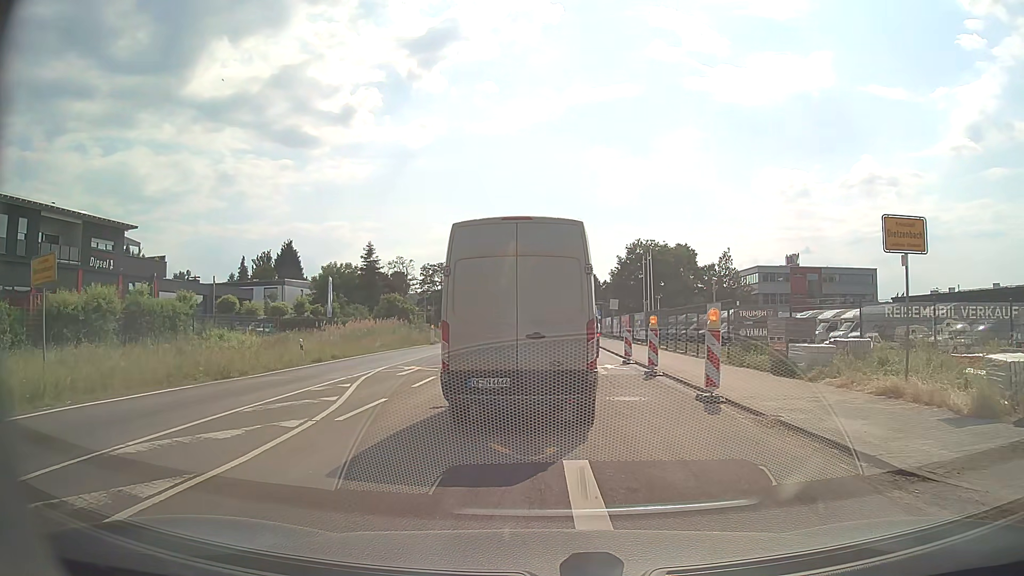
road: secondary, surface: asphalt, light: Day
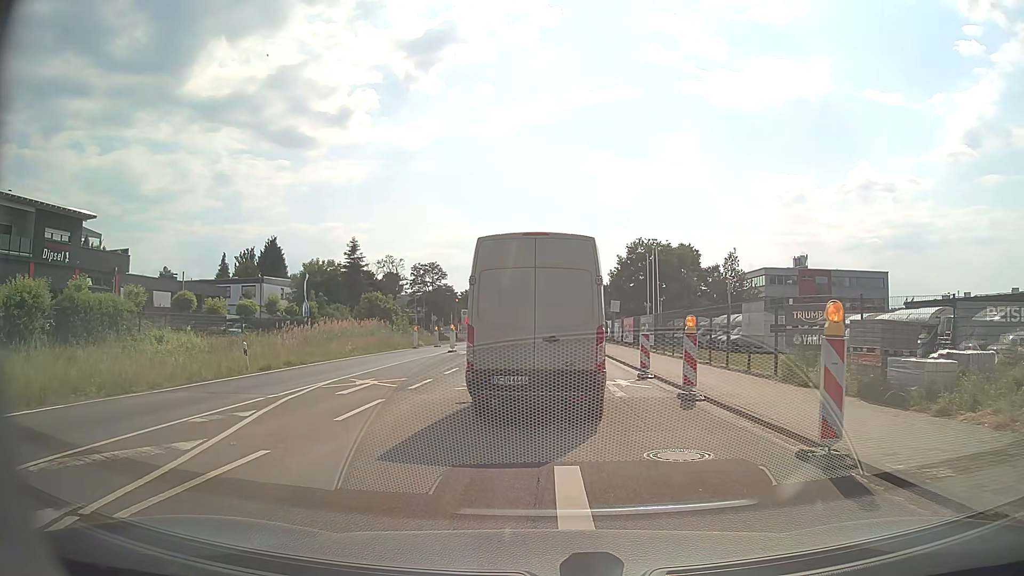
(0.0, +5.5) m; 0°
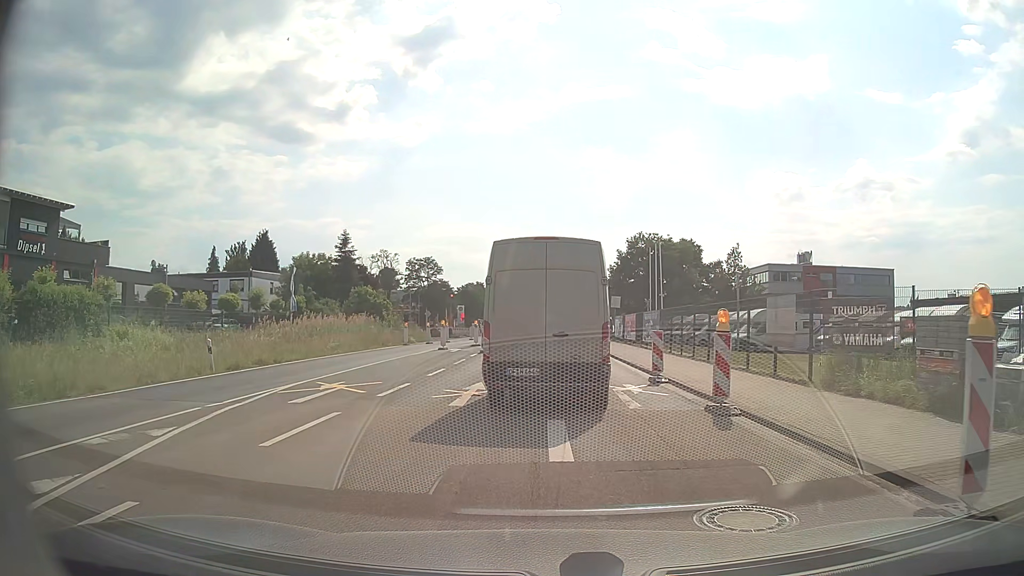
(0.0, +2.7) m; +1°
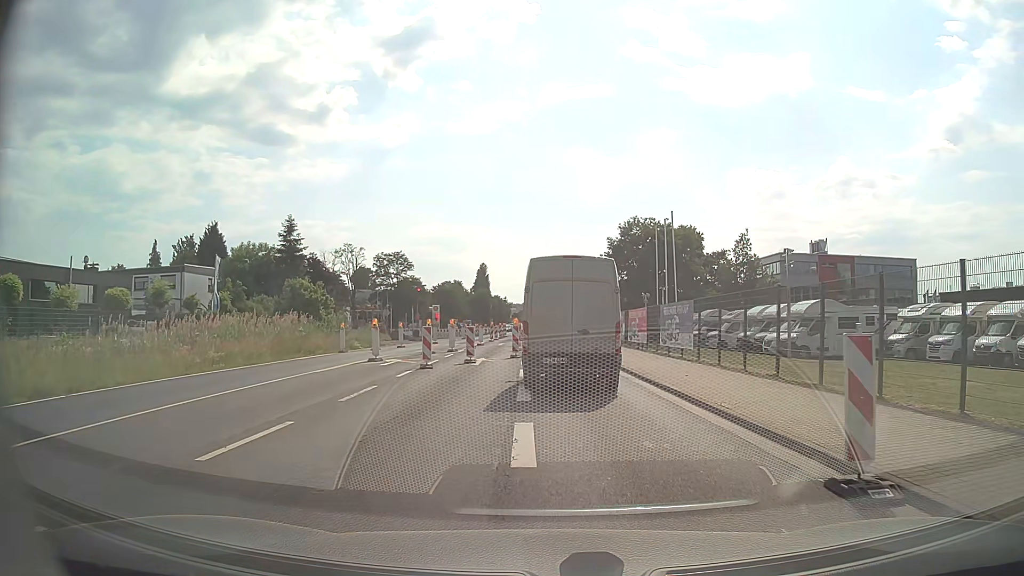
(+0.1, +12.3) m; +1°
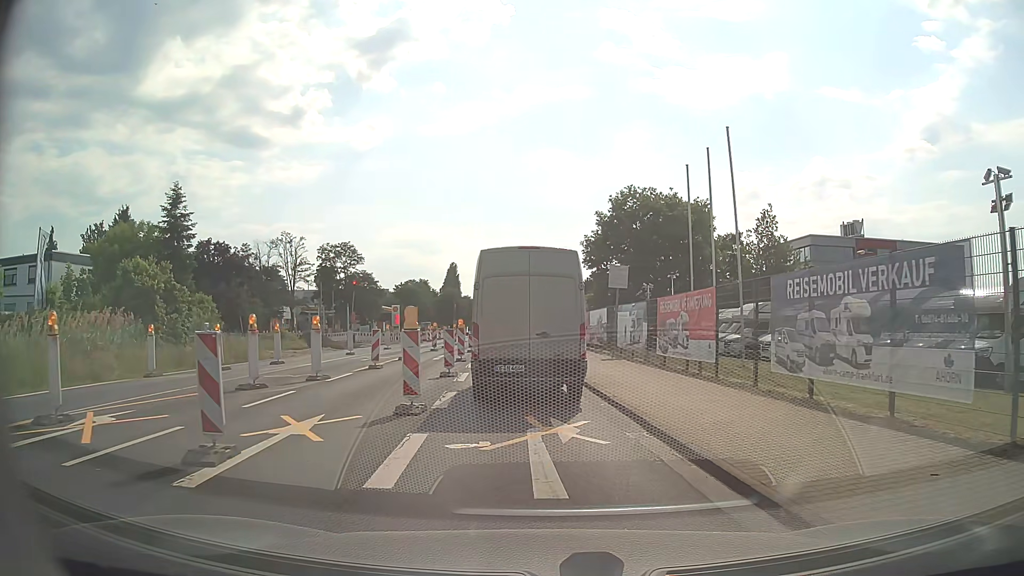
(+0.5, +17.9) m; +3°
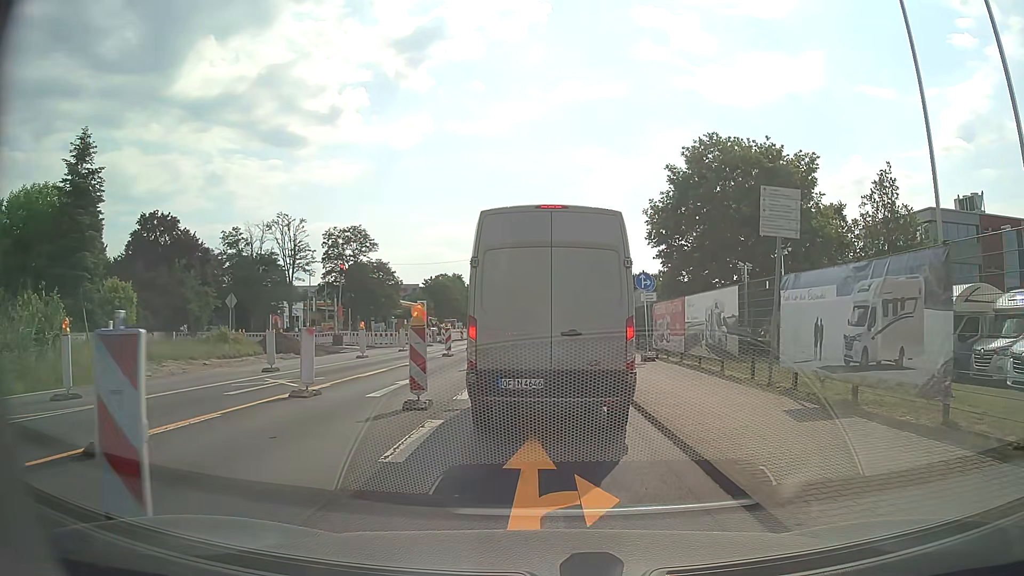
(-0.5, +16.0) m; -4°
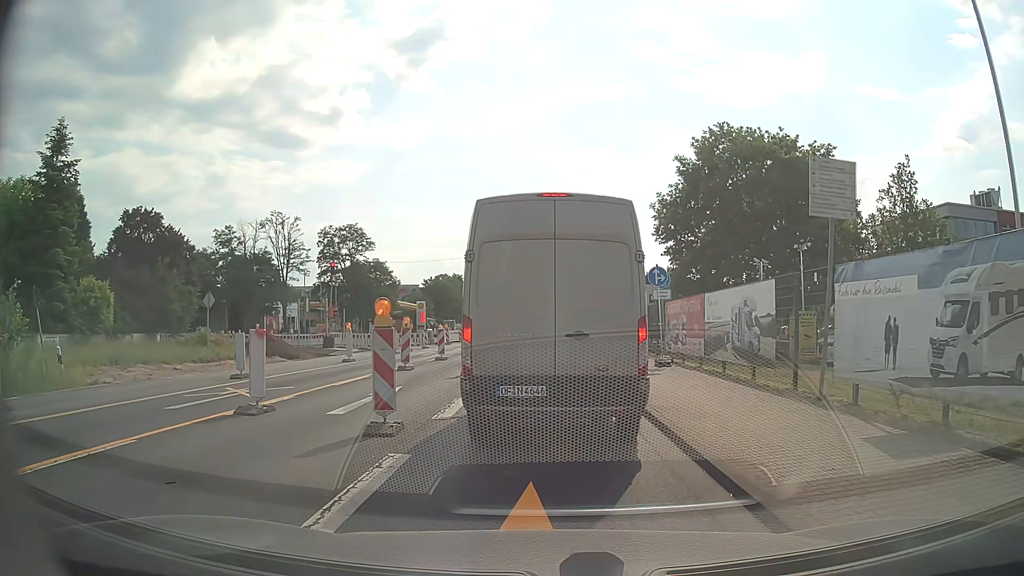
(0.0, +2.4) m; 0°
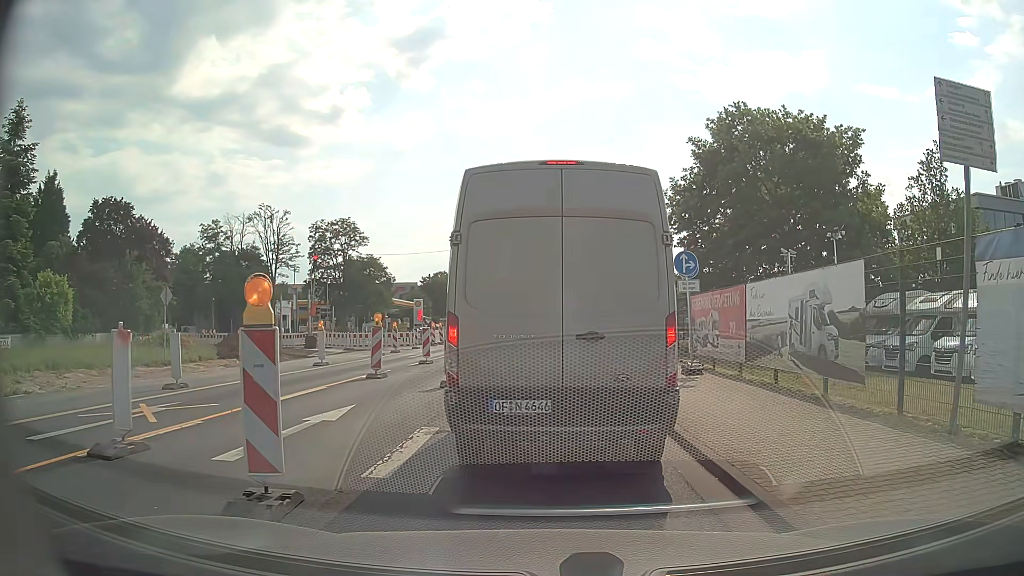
(0.0, +3.7) m; +1°
